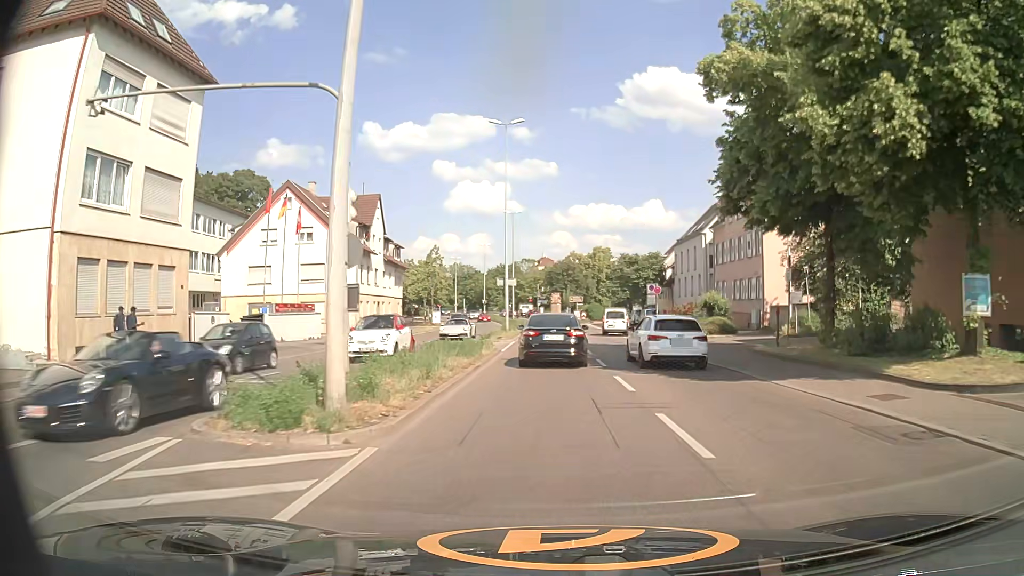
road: primary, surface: asphalt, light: Day
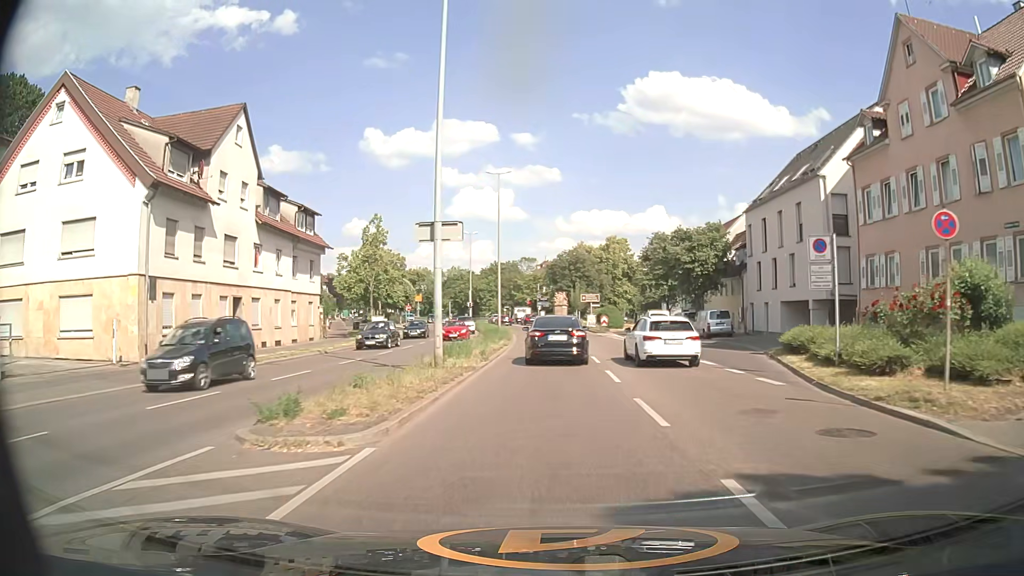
(-0.1, +27.9) m; 0°
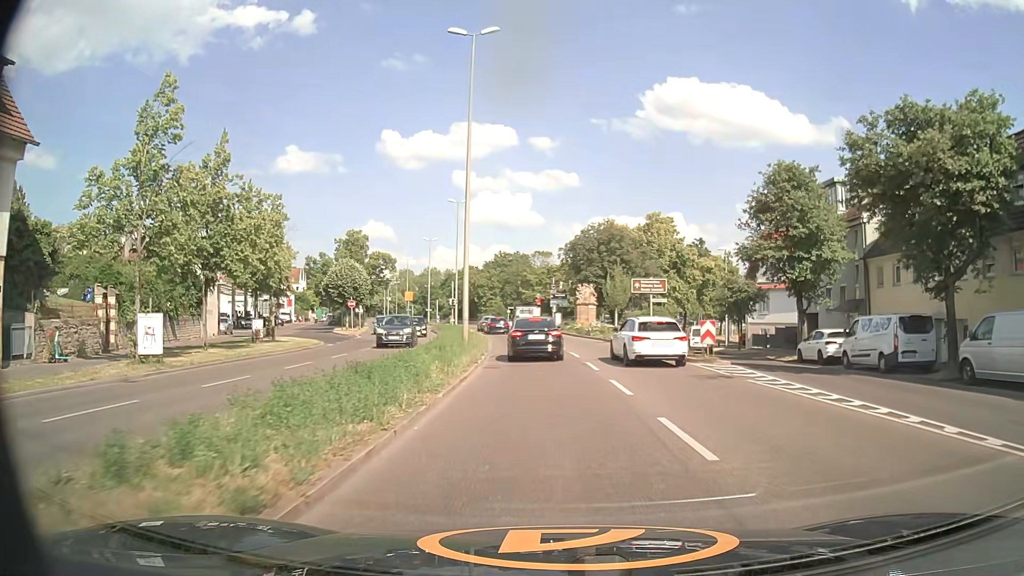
(-0.3, +32.0) m; -1°
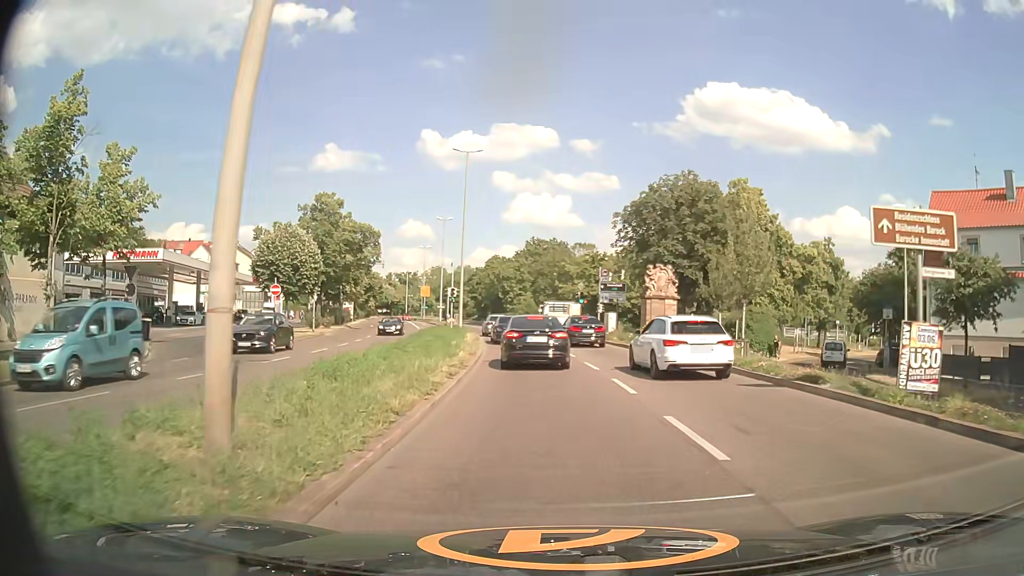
(-0.7, +23.5) m; -4°
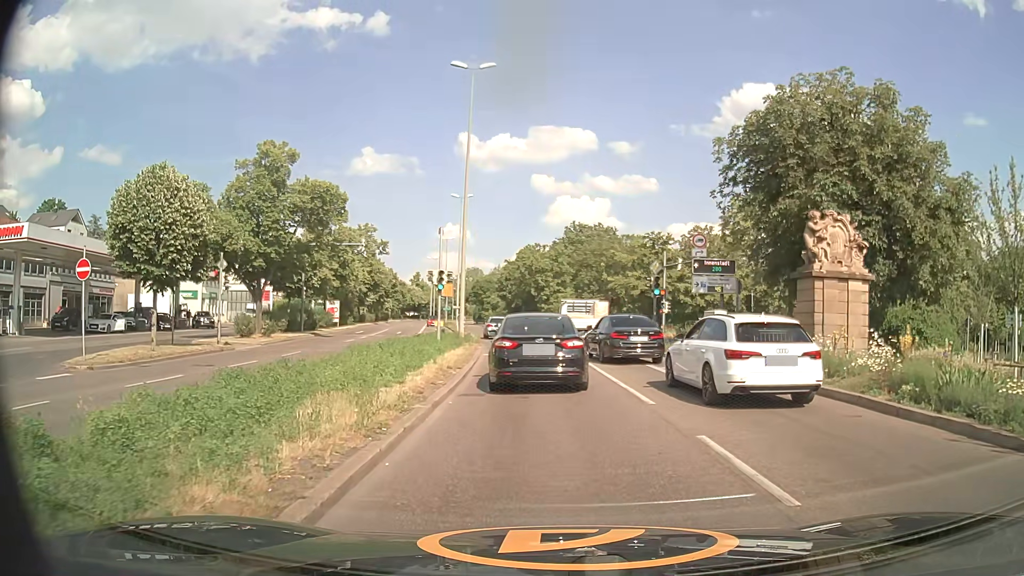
(-0.5, +18.9) m; -3°
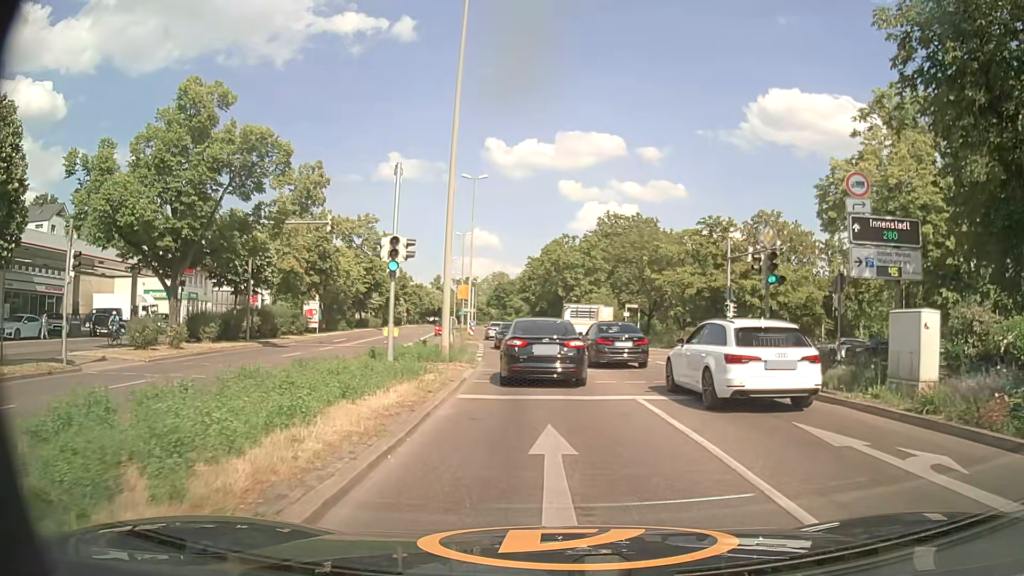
(-0.4, +12.6) m; -2°
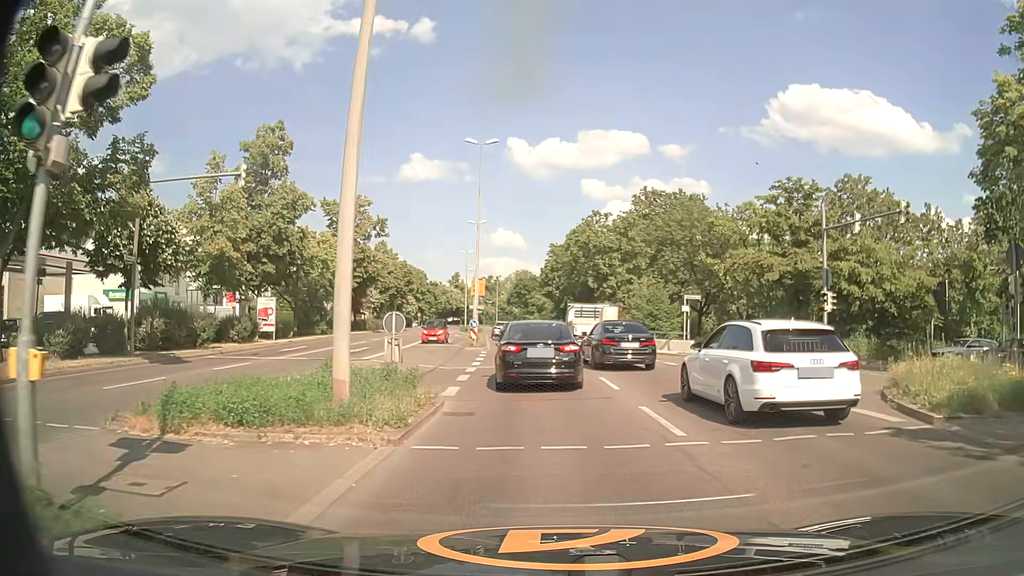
(-0.4, +12.5) m; -3°
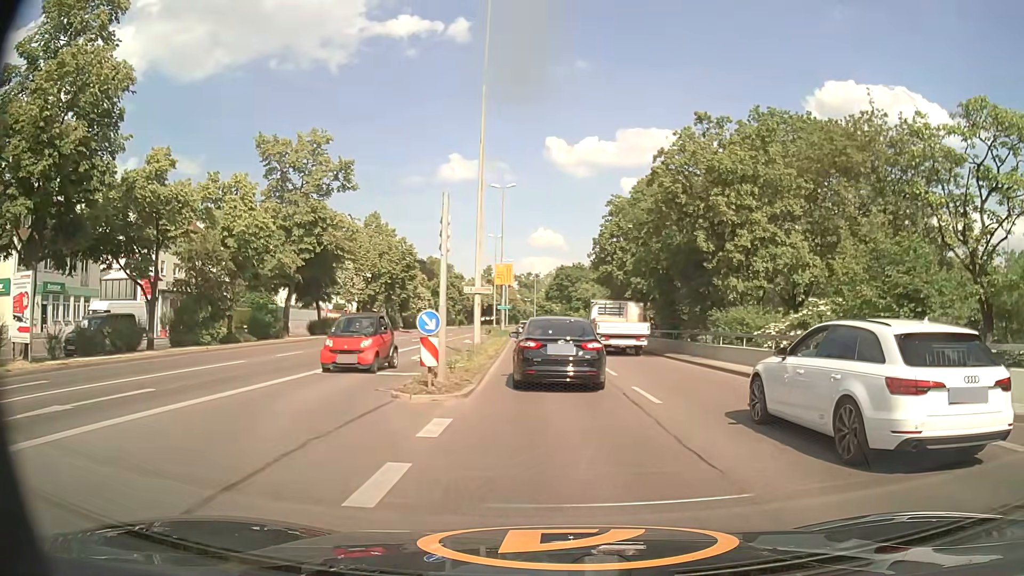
(-1.1, +23.5) m; -4°
